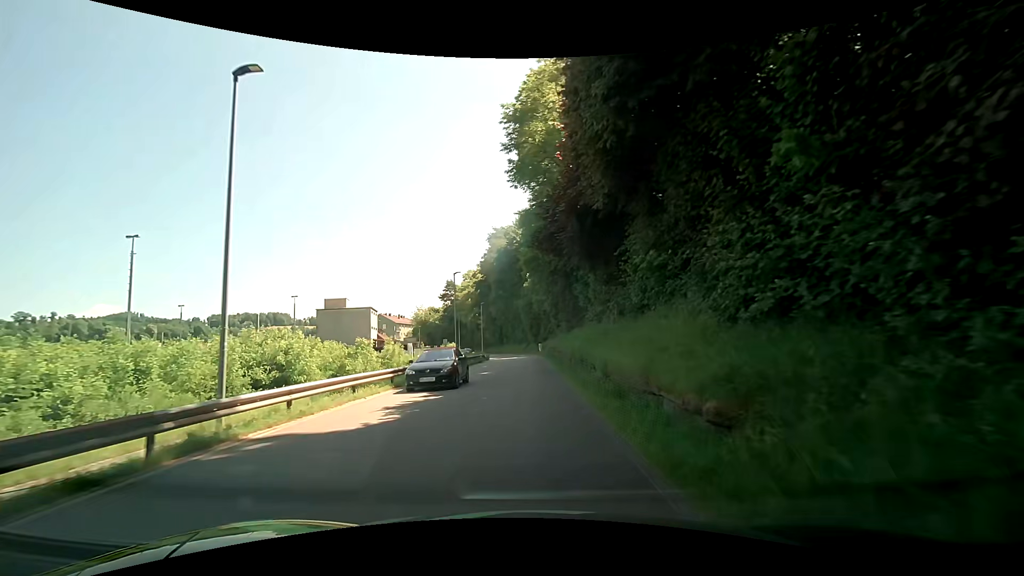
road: residential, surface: asphalt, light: Day
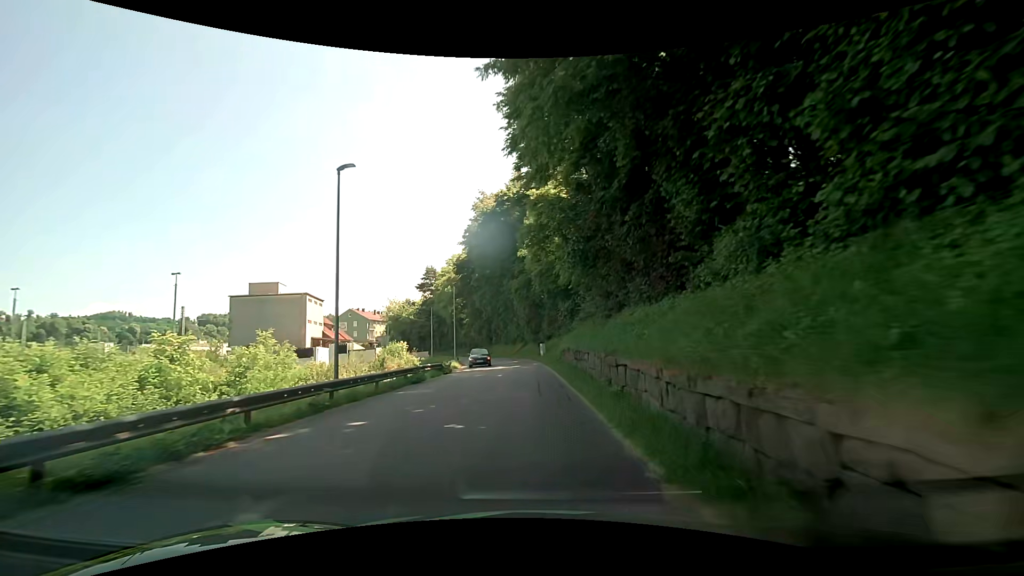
(+0.2, +25.7) m; 0°
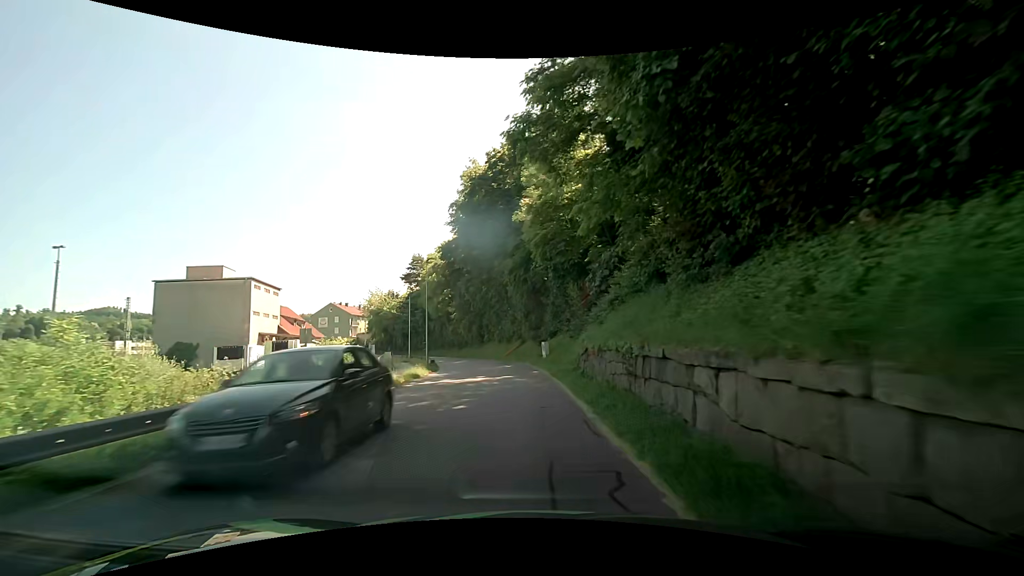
(+0.1, +13.1) m; 0°
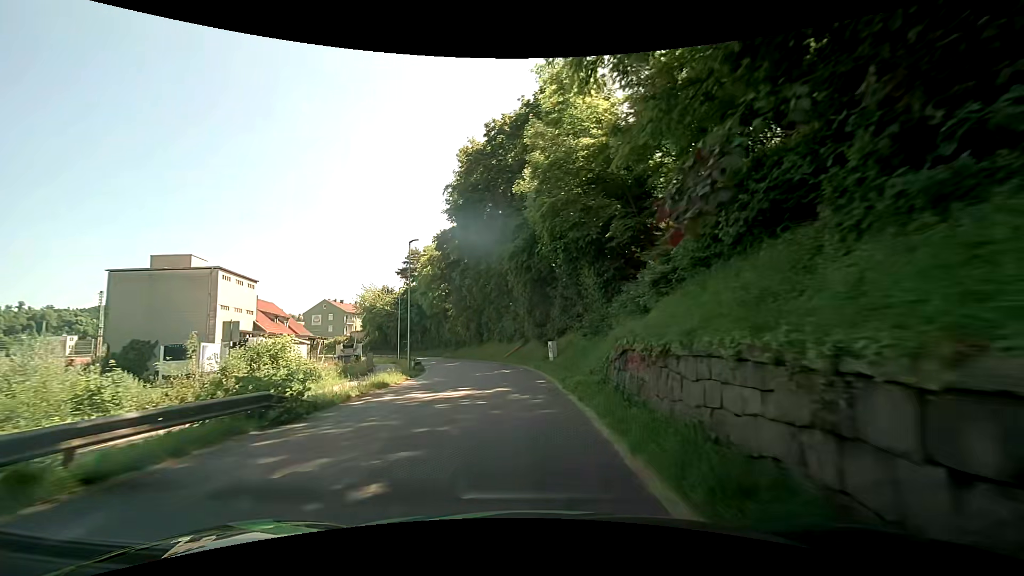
(0.0, +6.5) m; -1°
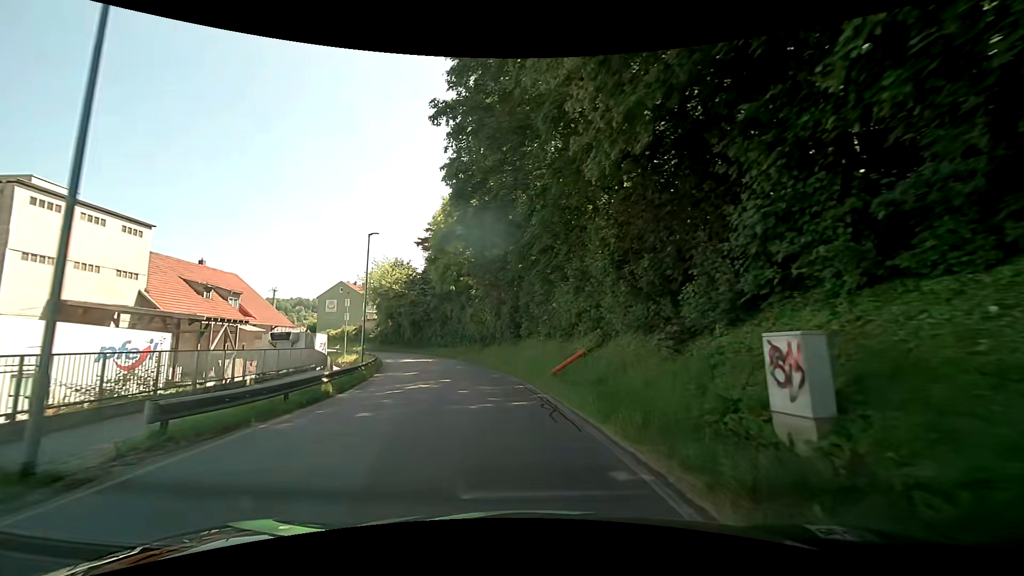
(-0.7, +25.3) m; -5°
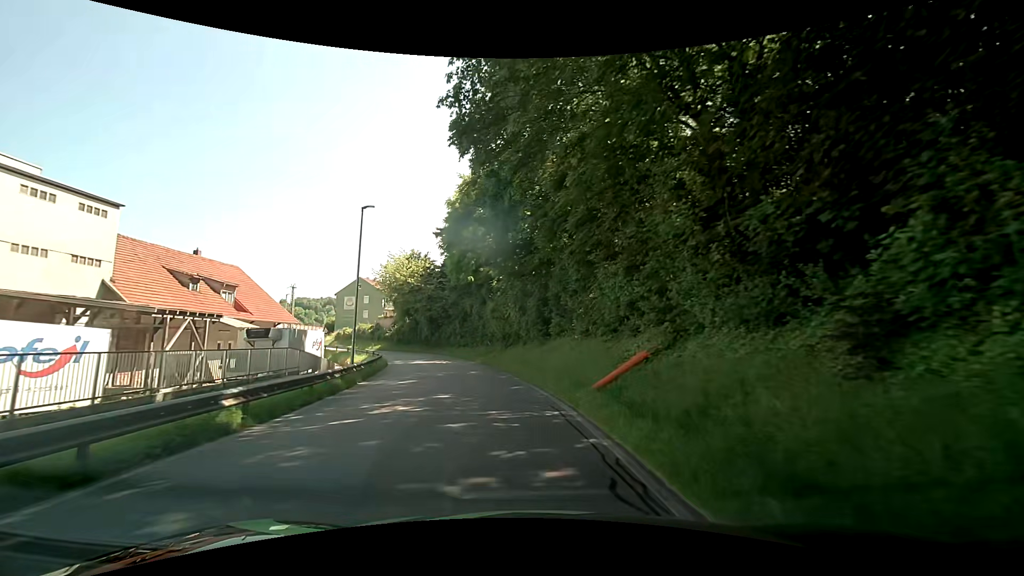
(-0.2, +6.2) m; -3°
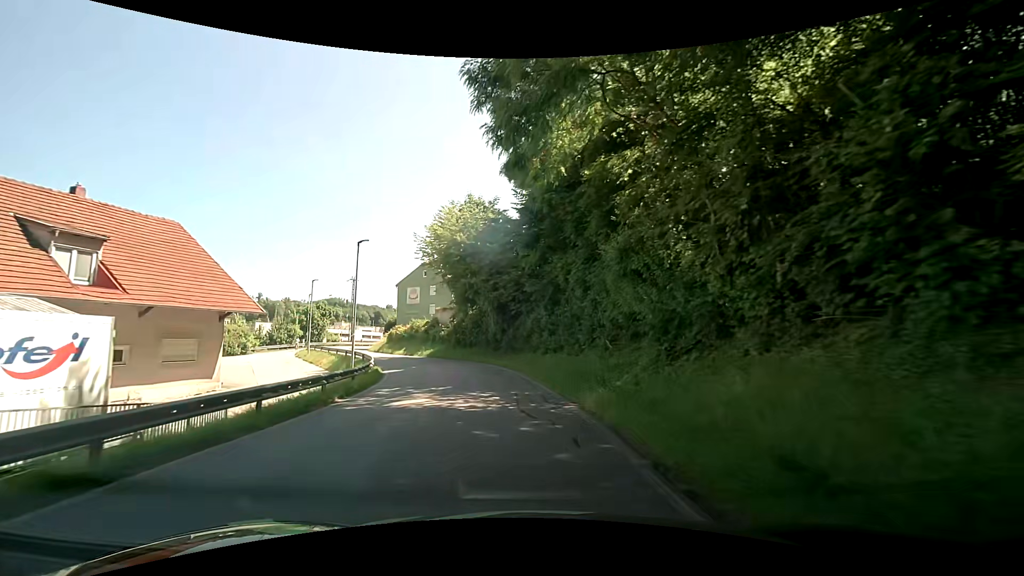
(-2.7, +24.6) m; -12°
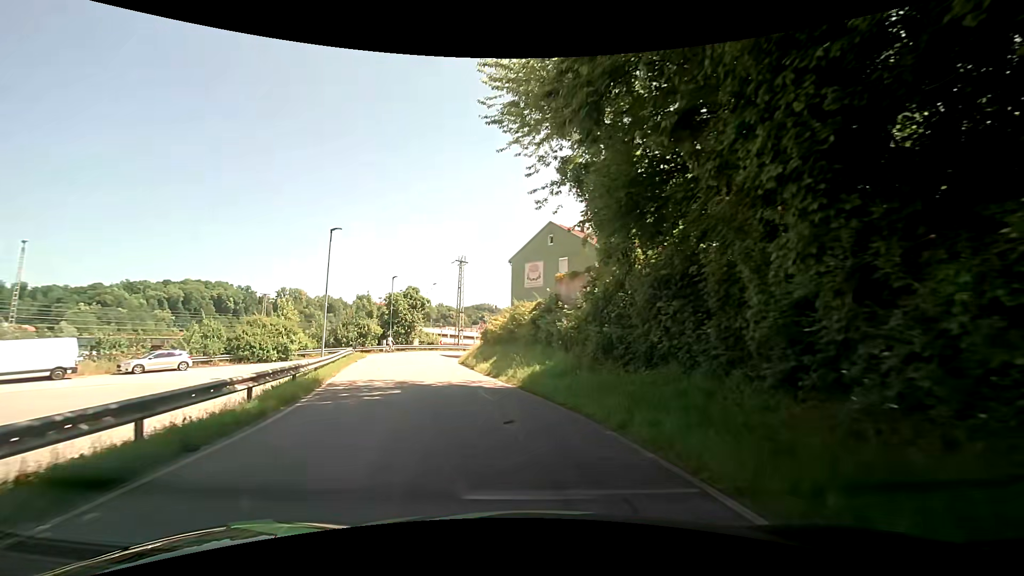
(-3.7, +28.2) m; -18°
(-1, +10) (-2, +20) (-5, +30) (-6, +39) (-7, +49) (-4, +59) (+2, +67) (+9, +74) (+16, +81) (+23, +88) m
